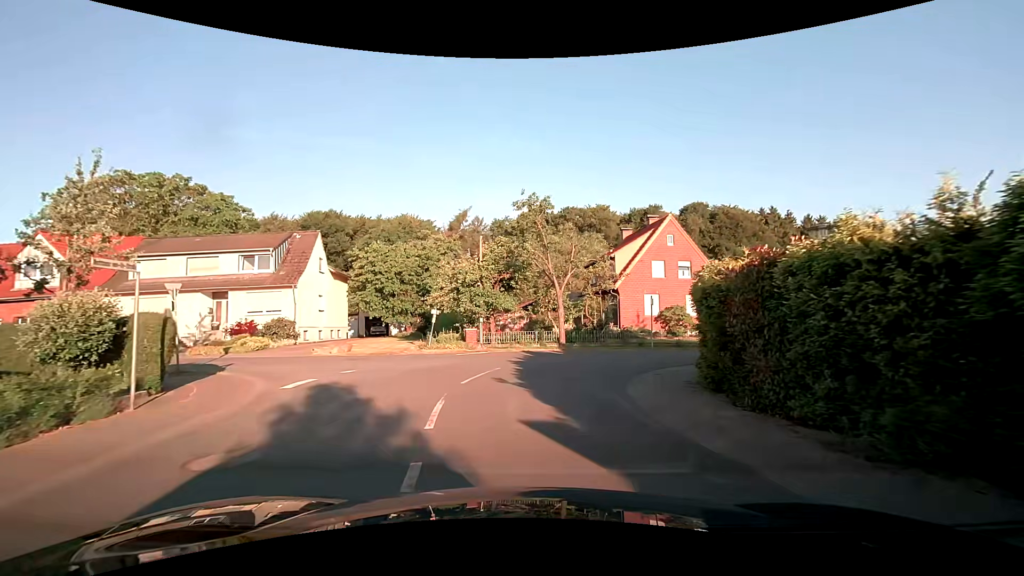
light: Day
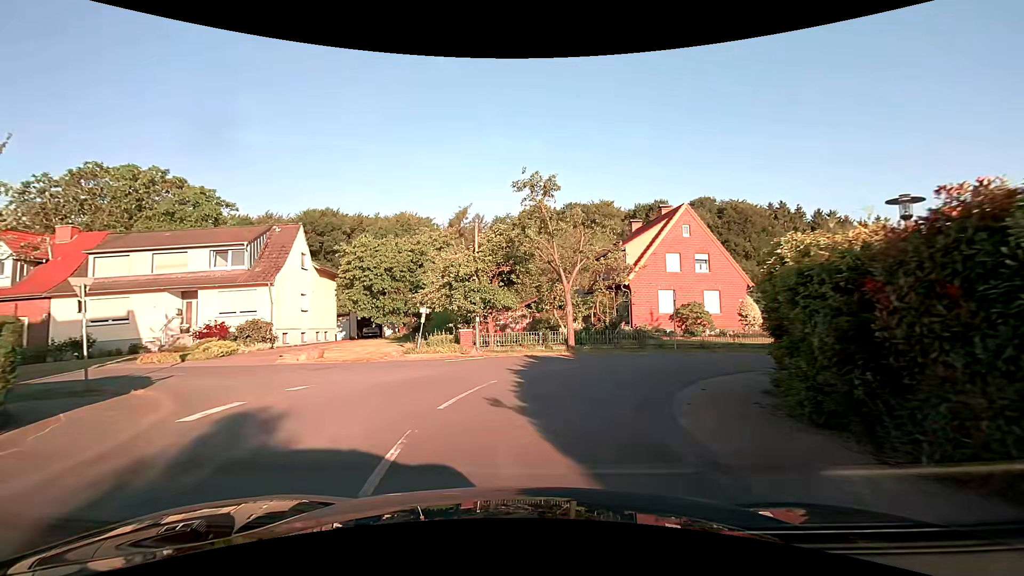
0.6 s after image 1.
(0.0, +3.2) m; 0°
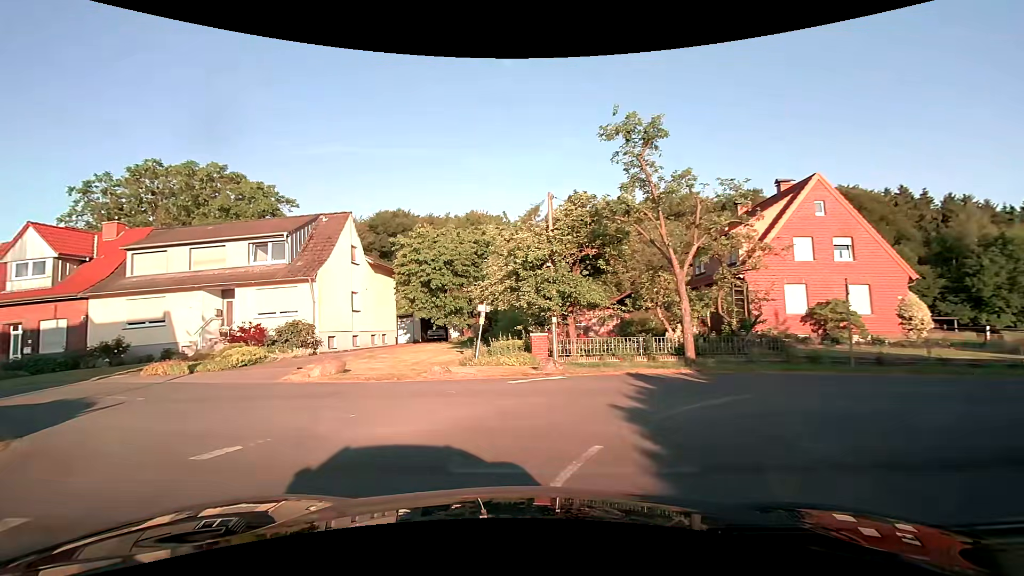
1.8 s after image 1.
(-0.3, +5.5) m; -8°
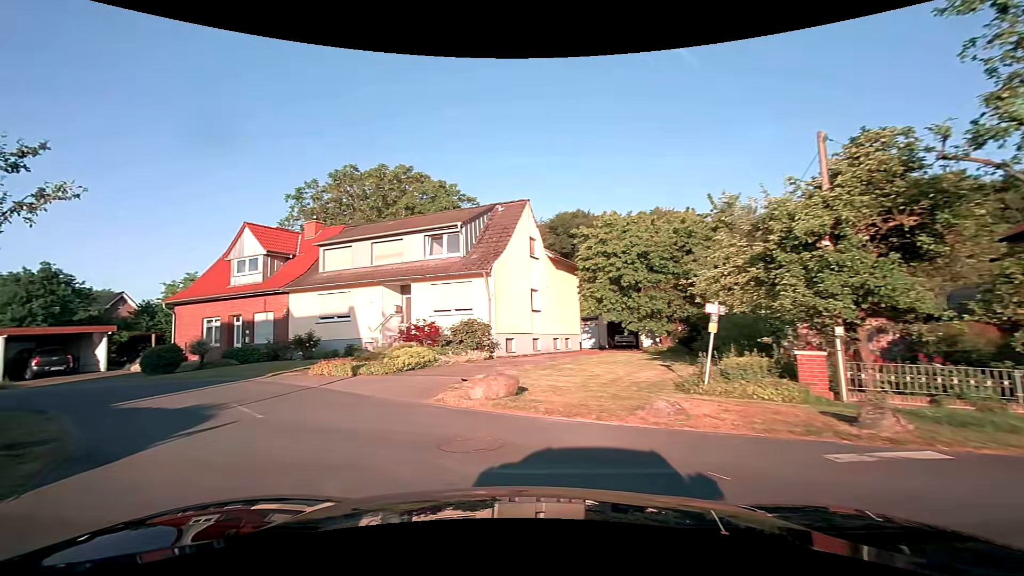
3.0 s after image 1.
(-0.8, +4.6) m; -21°
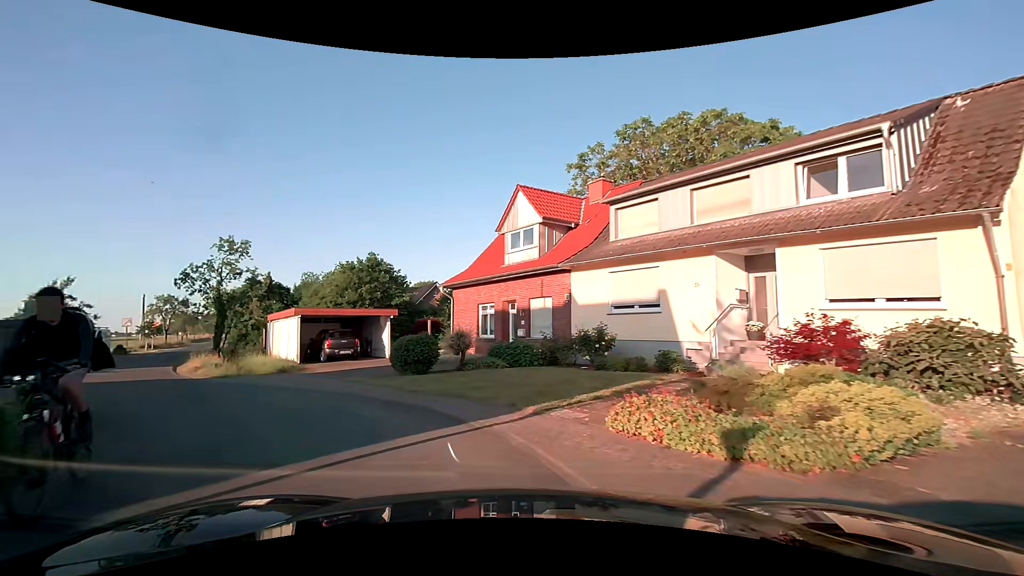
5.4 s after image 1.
(-3.1, +9.4) m; -32°
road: residential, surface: asphalt
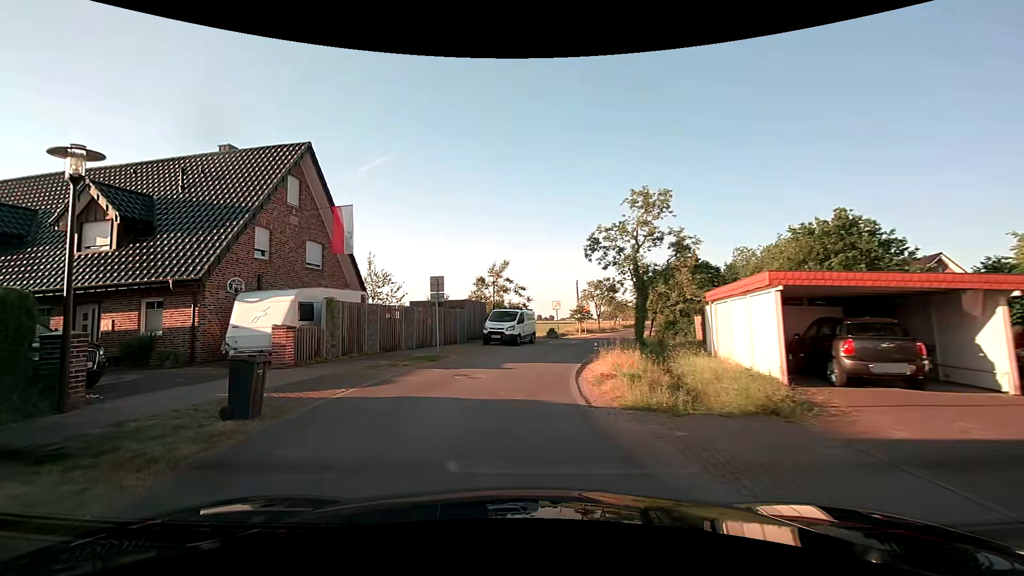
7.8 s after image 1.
(-5.0, +11.7) m; -45°
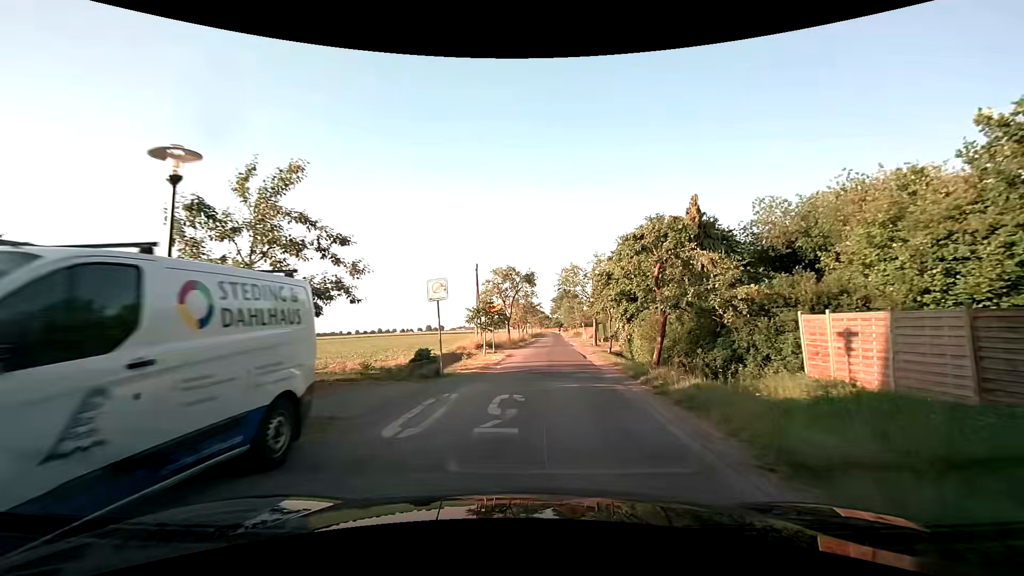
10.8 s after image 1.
(+1.4, +25.0) m; +12°
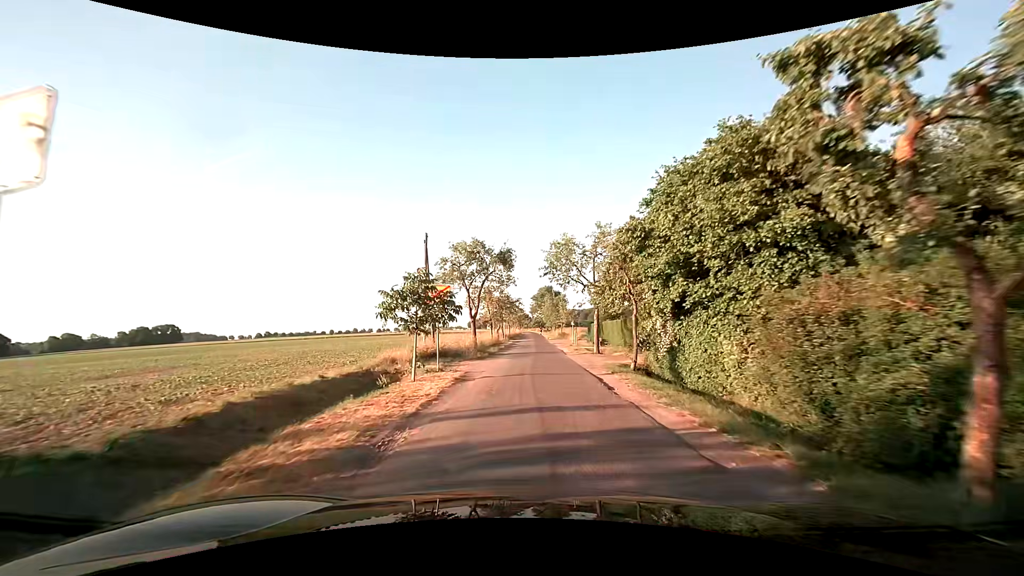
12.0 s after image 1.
(+0.4, +13.0) m; +3°
